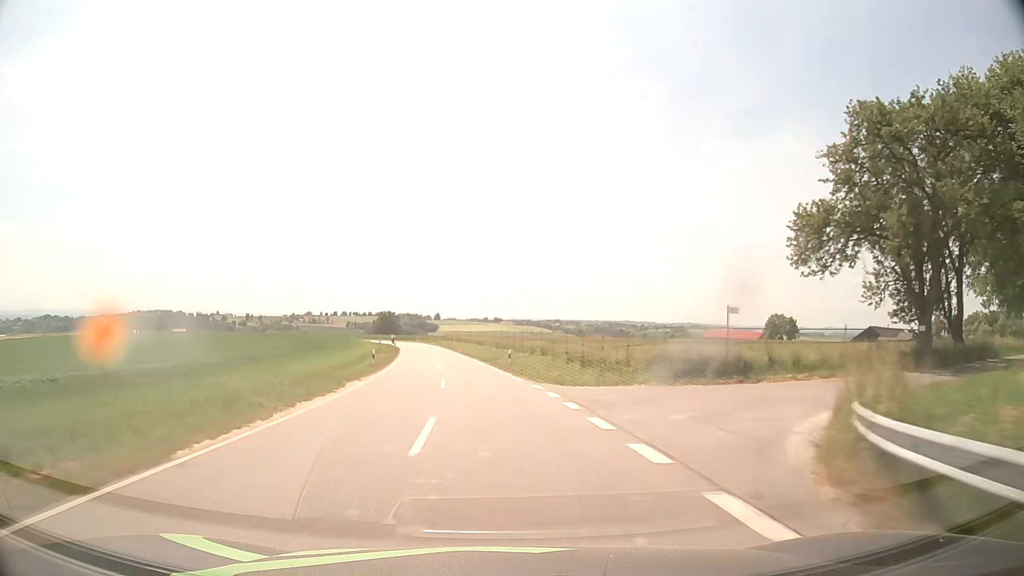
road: tertiary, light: Day
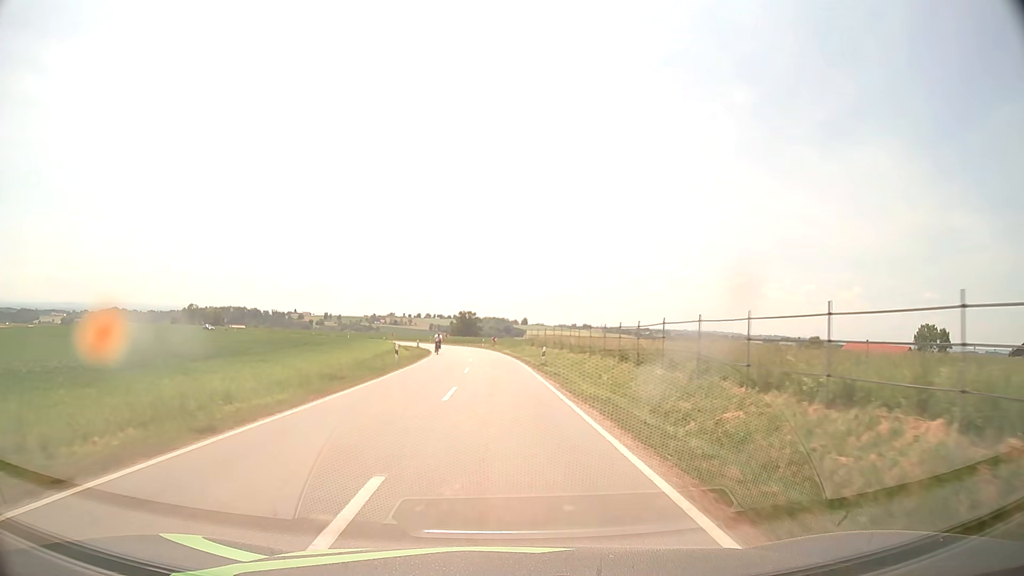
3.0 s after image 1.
(-4.7, +53.5) m; -8°
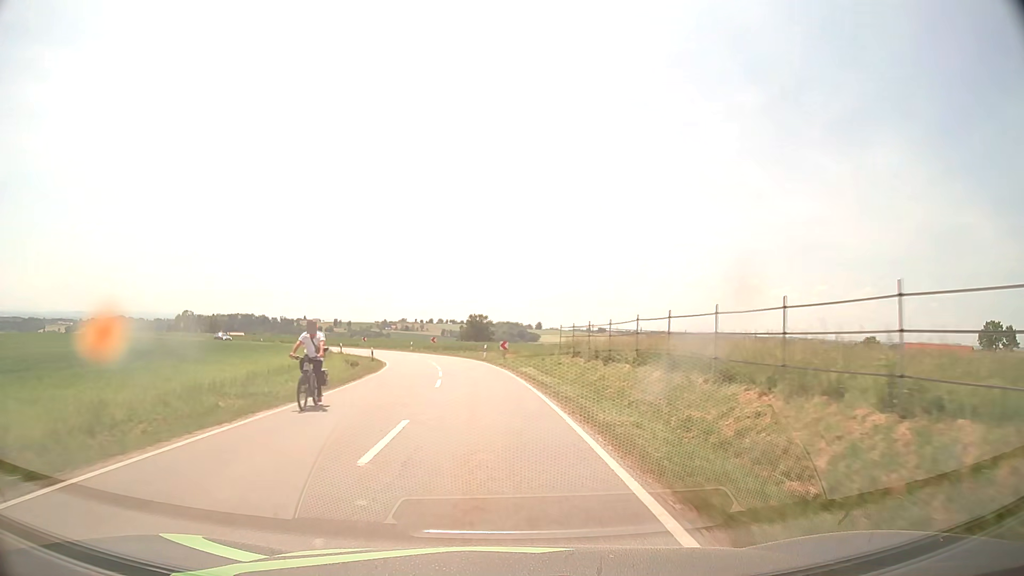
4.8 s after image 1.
(-0.1, +31.0) m; -1°
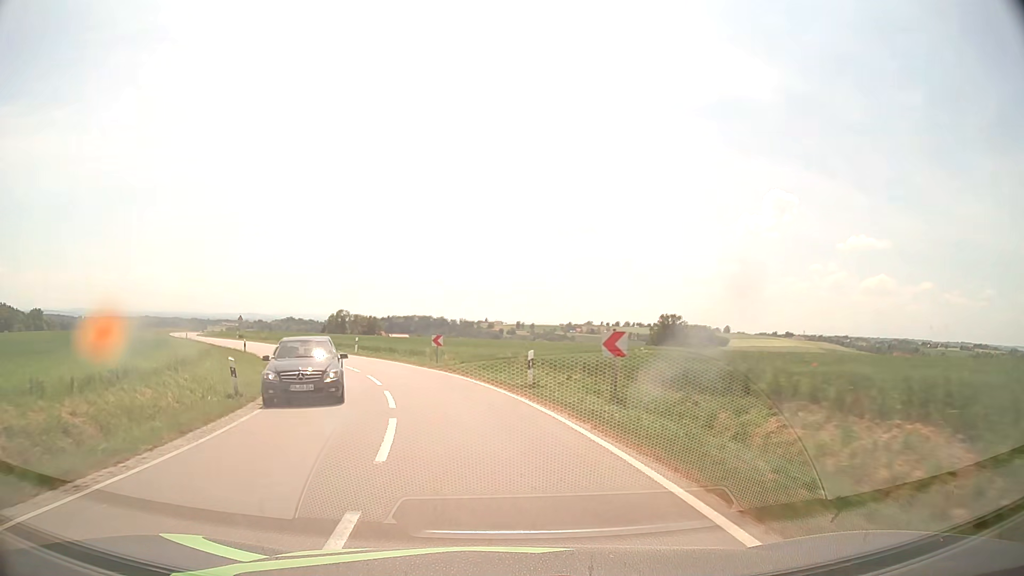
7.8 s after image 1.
(-4.3, +47.9) m; -15°
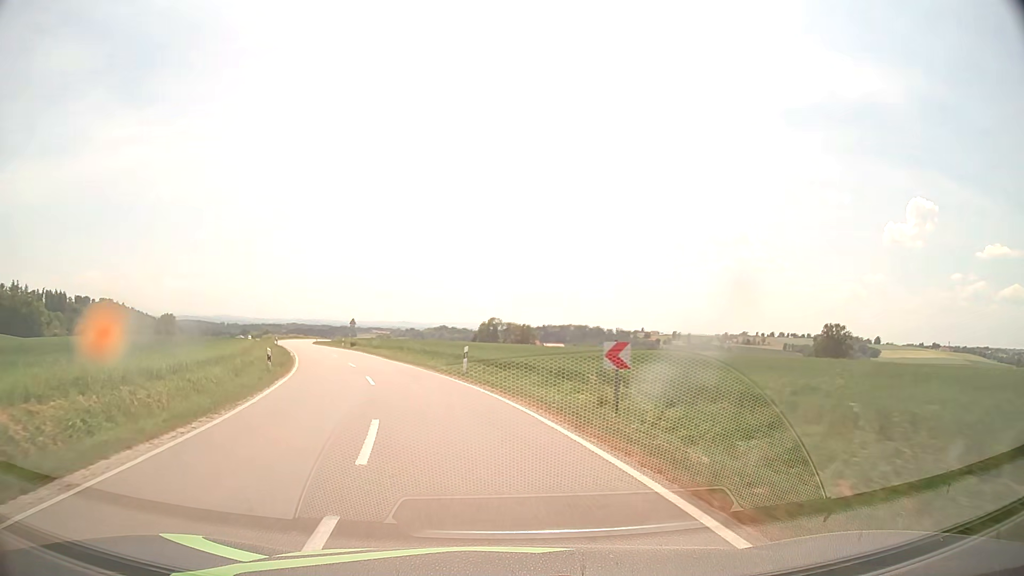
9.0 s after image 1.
(-2.0, +18.0) m; -13°
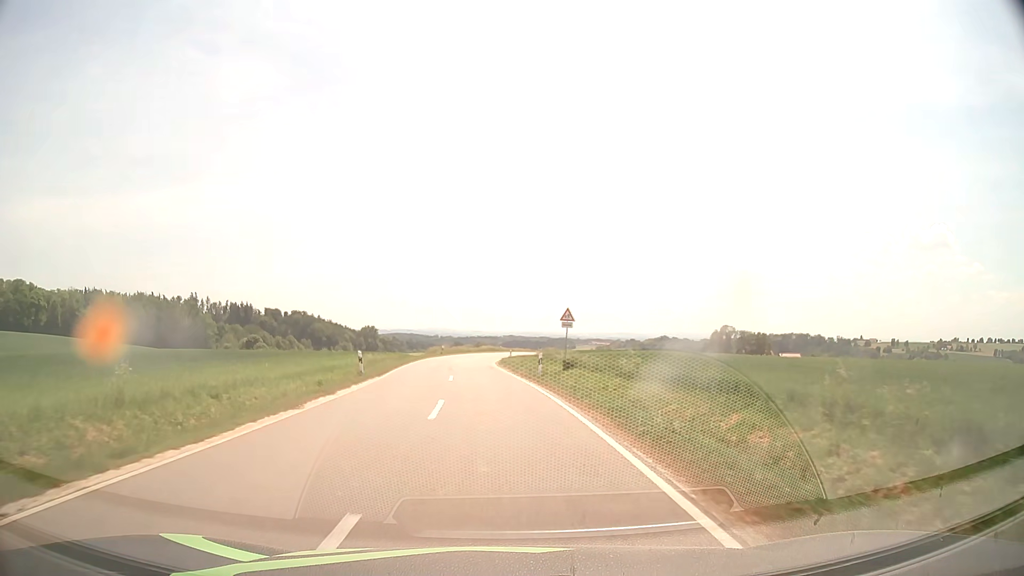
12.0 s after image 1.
(-9.6, +42.6) m; -19°
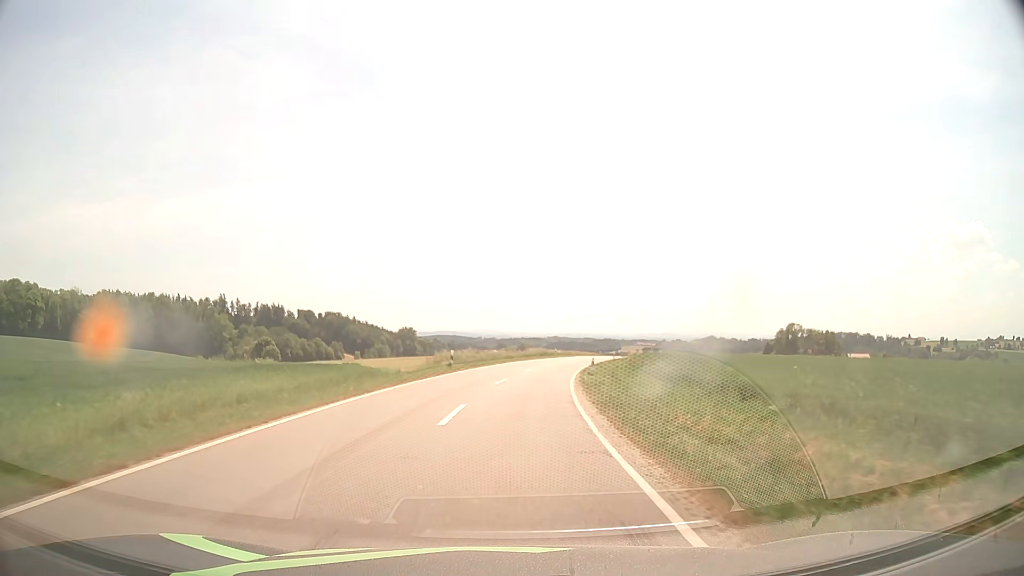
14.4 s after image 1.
(-1.6, +36.6) m; -4°
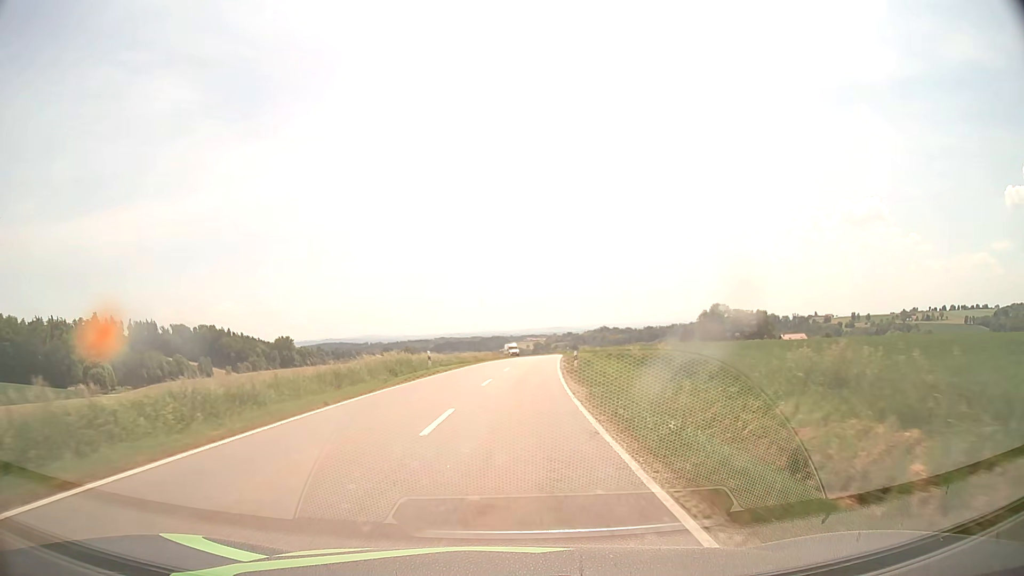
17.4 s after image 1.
(+4.1, +49.6) m; +9°
(0, +10) (0, +20) (+1, +30) (+2, +40) (+3, +50) (+3, +60) (+4, +70) (+5, +80) (+6, +90) (+6, +100) m
